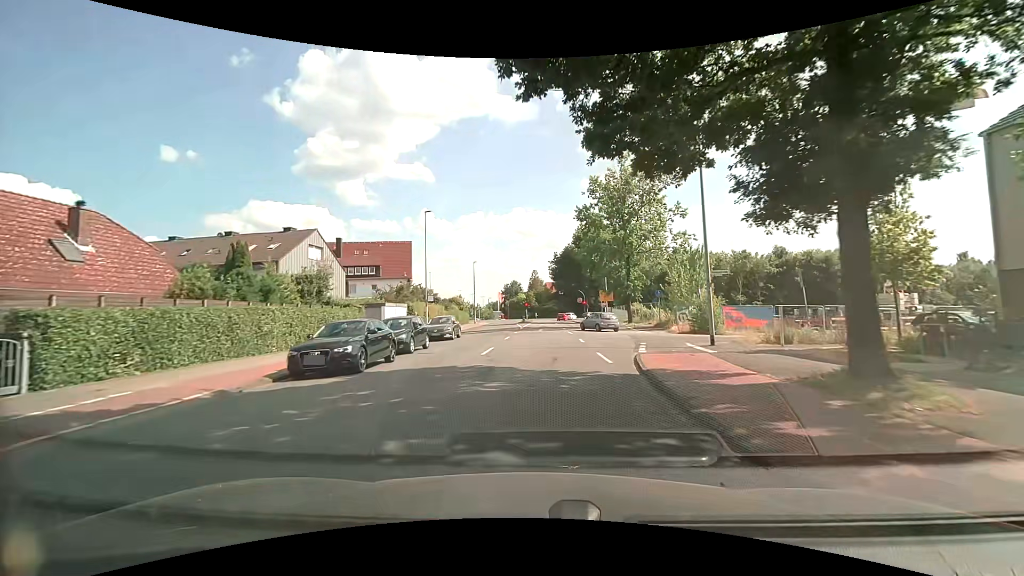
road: tertiary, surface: asphalt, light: Day
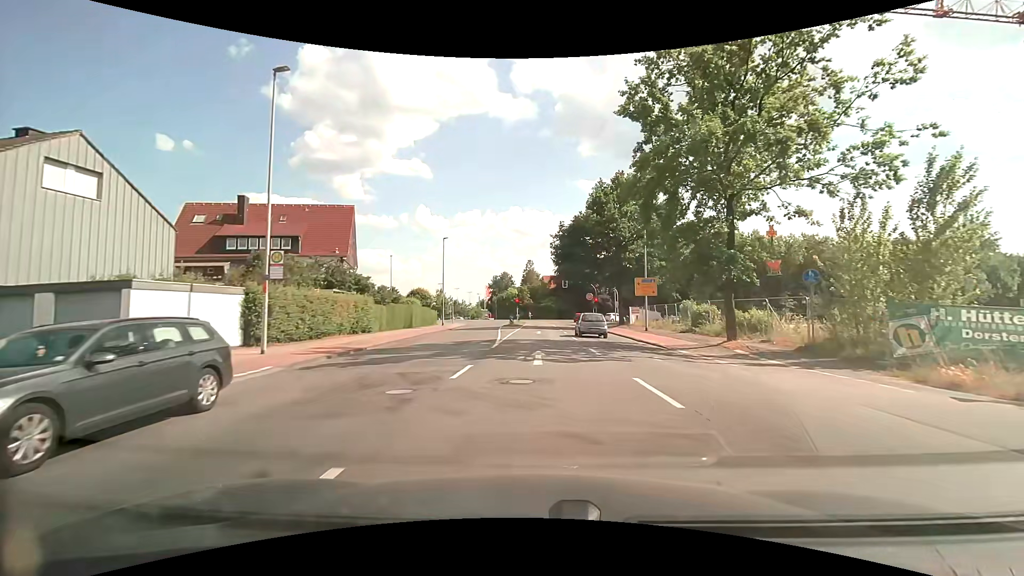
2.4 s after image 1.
(+0.1, +24.5) m; 0°
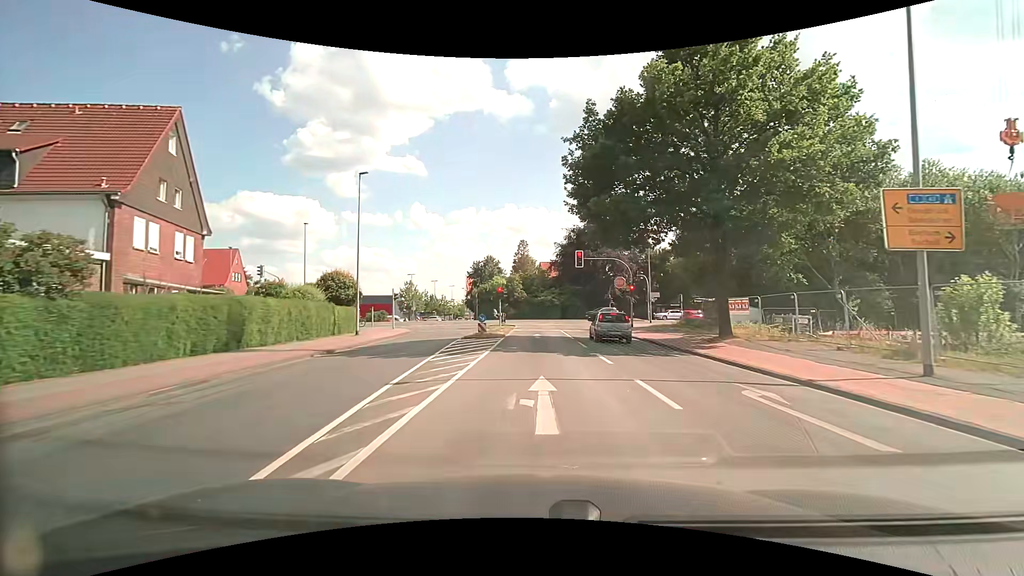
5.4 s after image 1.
(+0.3, +27.2) m; +1°
(0, +10) (0, +20) (0, +30) (0, +40) (-1, +50) (-5, +59) (-14, +63) (-24, +63) (-34, +61) (-43, +58) m
